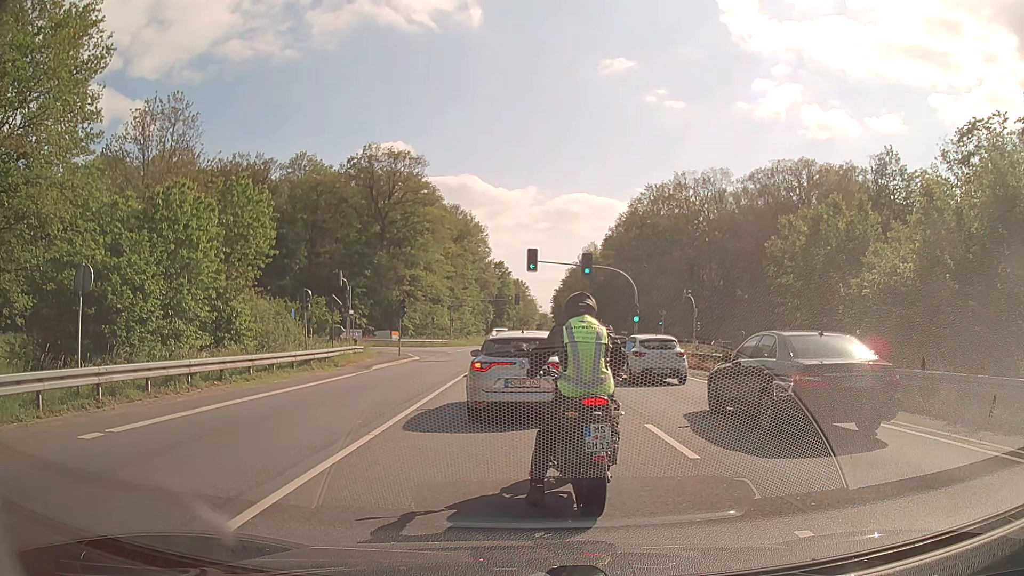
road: secondary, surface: asphalt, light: Day
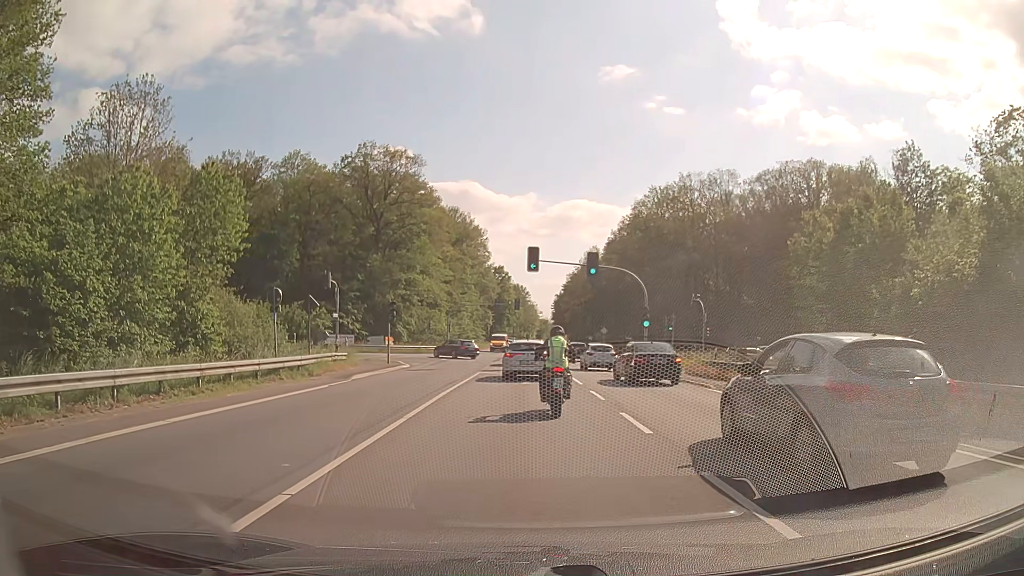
(0.0, +3.6) m; 0°
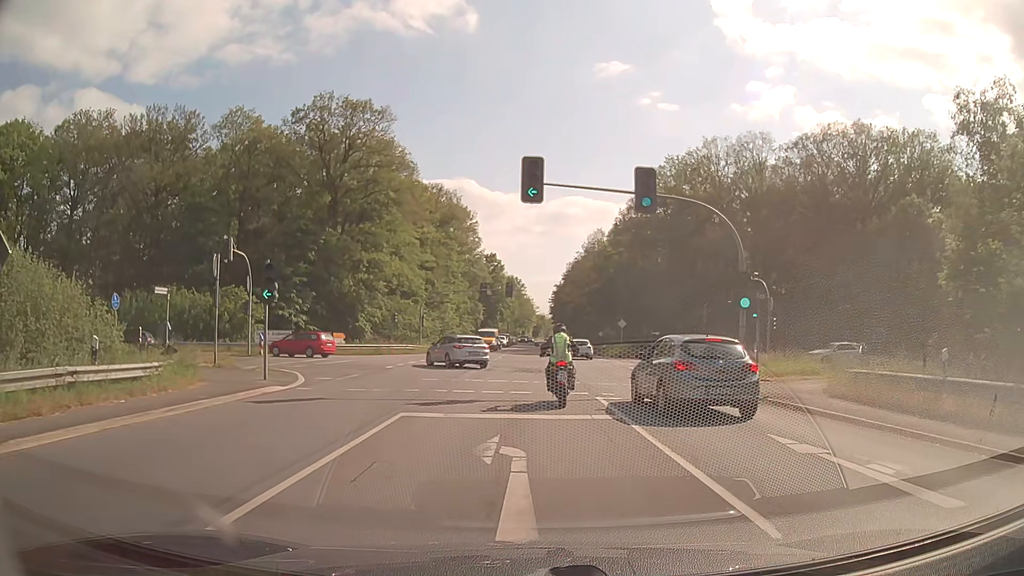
(0.0, +18.4) m; 0°
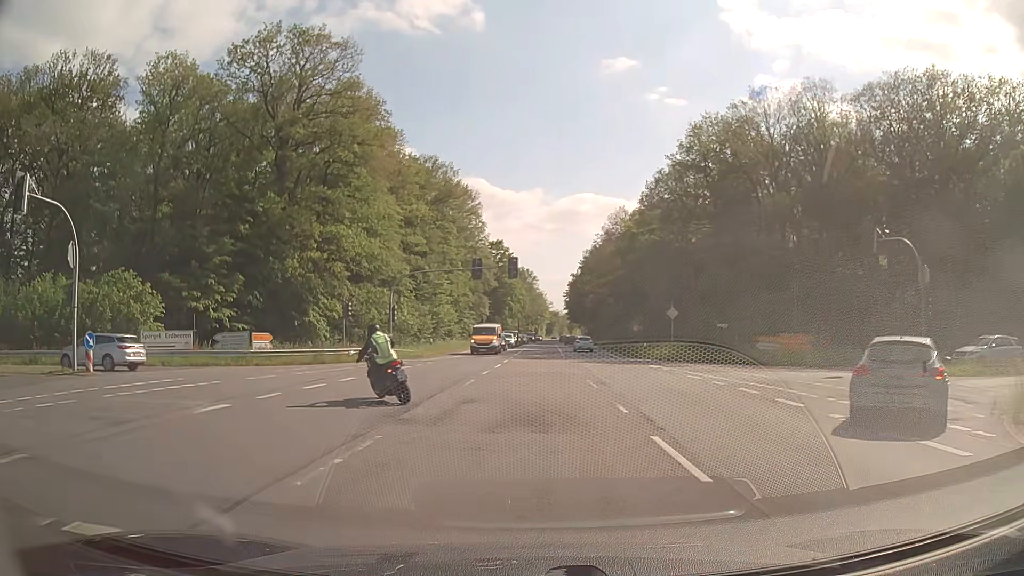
(+0.1, +17.8) m; -1°
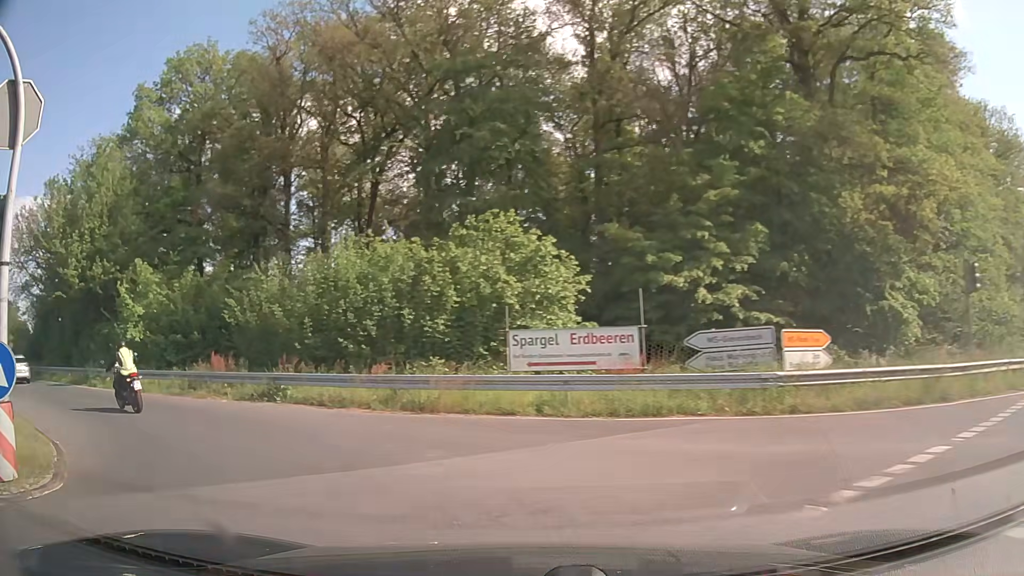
(-6.5, +20.0) m; -47°
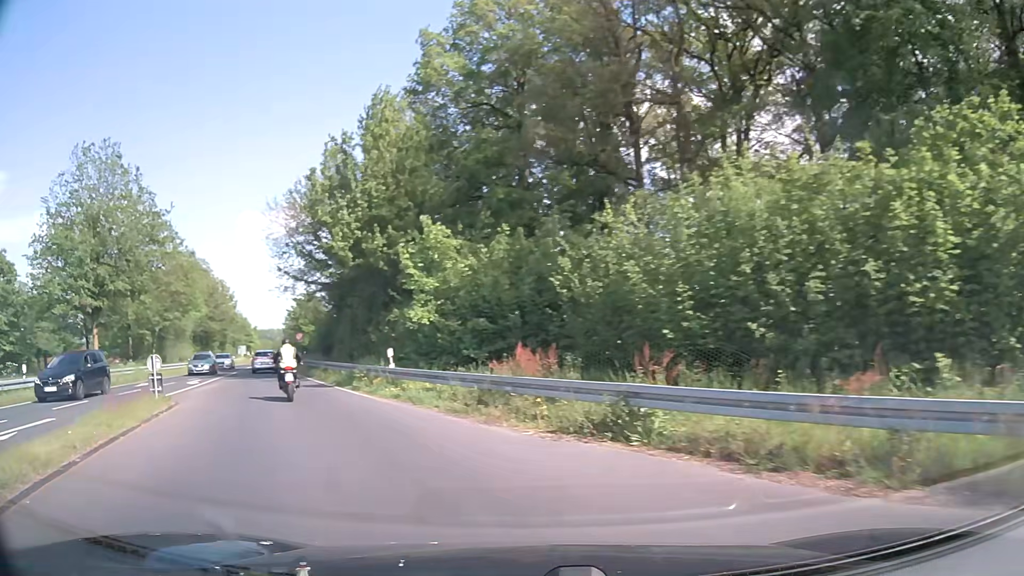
(-2.4, +8.5) m; -31°
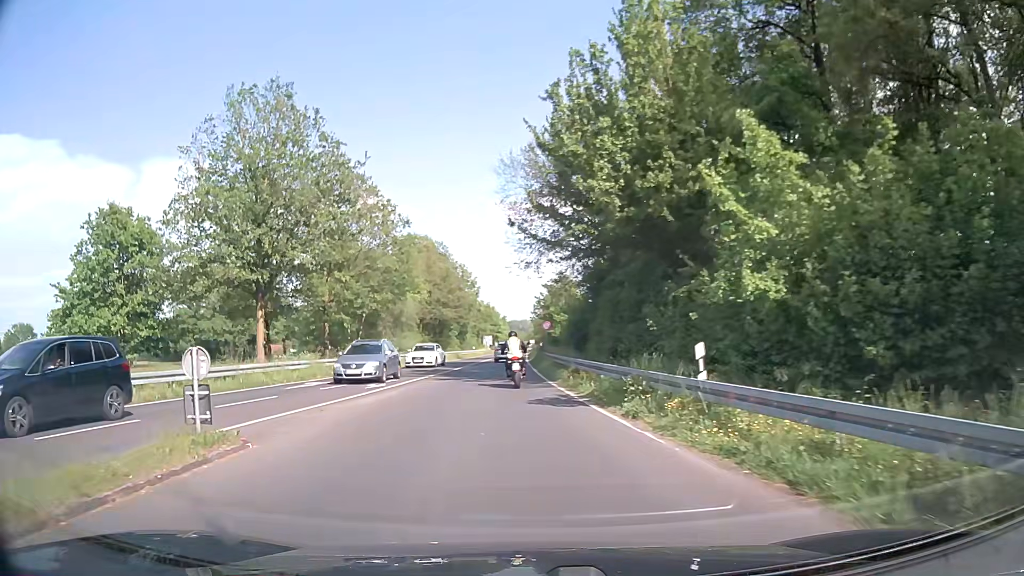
(-2.2, +9.7) m; -22°
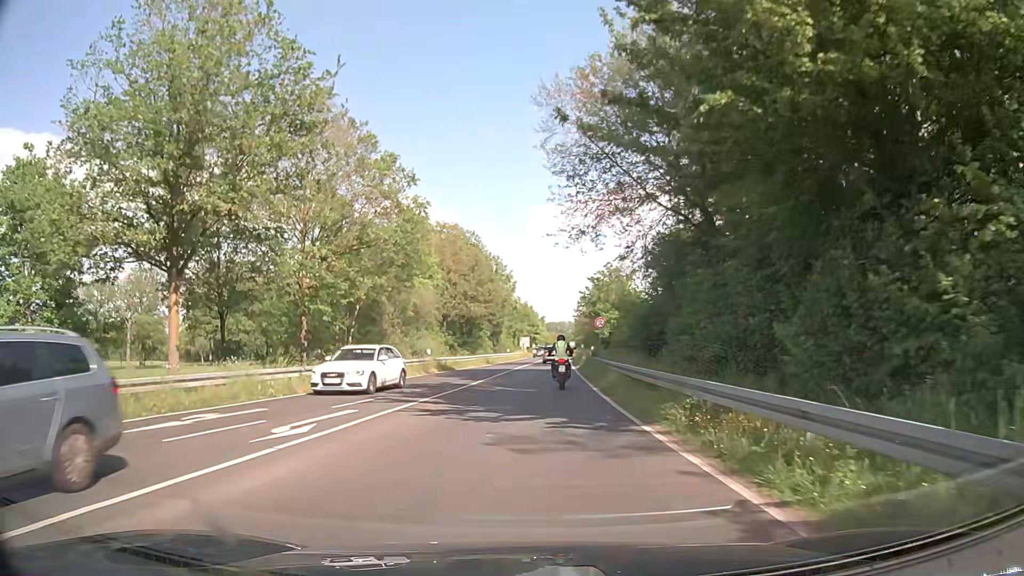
(-0.4, +11.7) m; -3°
(0, +10) (0, +20) (+1, +30) (+1, +40) (+2, +50) (+2, +60) (+3, +70) (+3, +80) (+4, +90) (+4, +100) m
